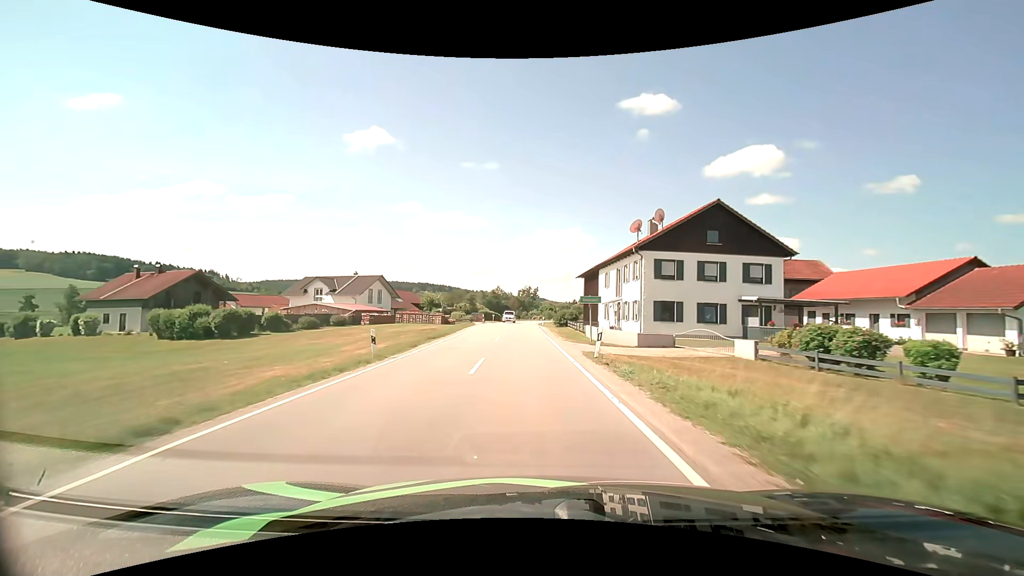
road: secondary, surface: asphalt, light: Day
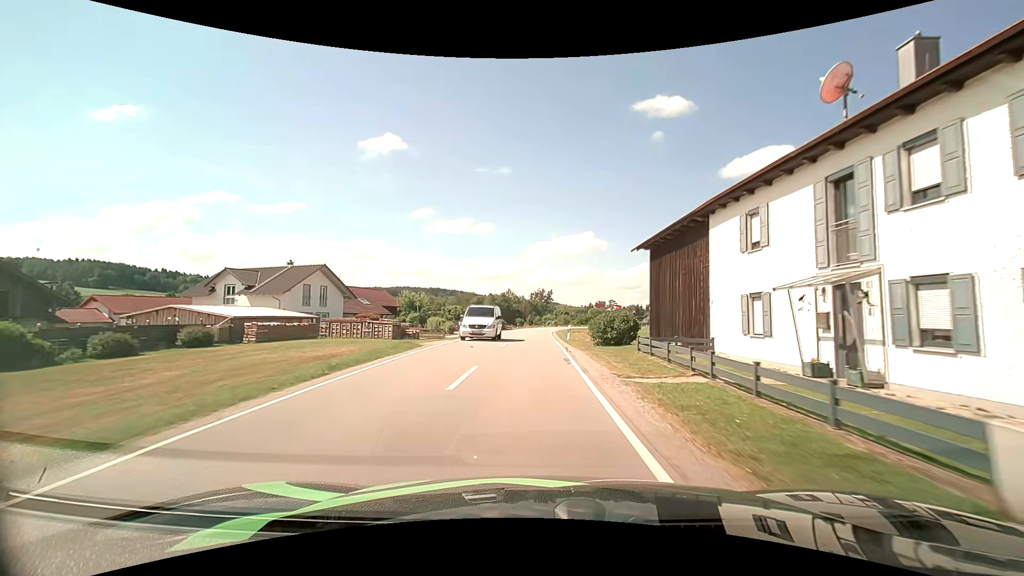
(-0.4, +26.2) m; -1°
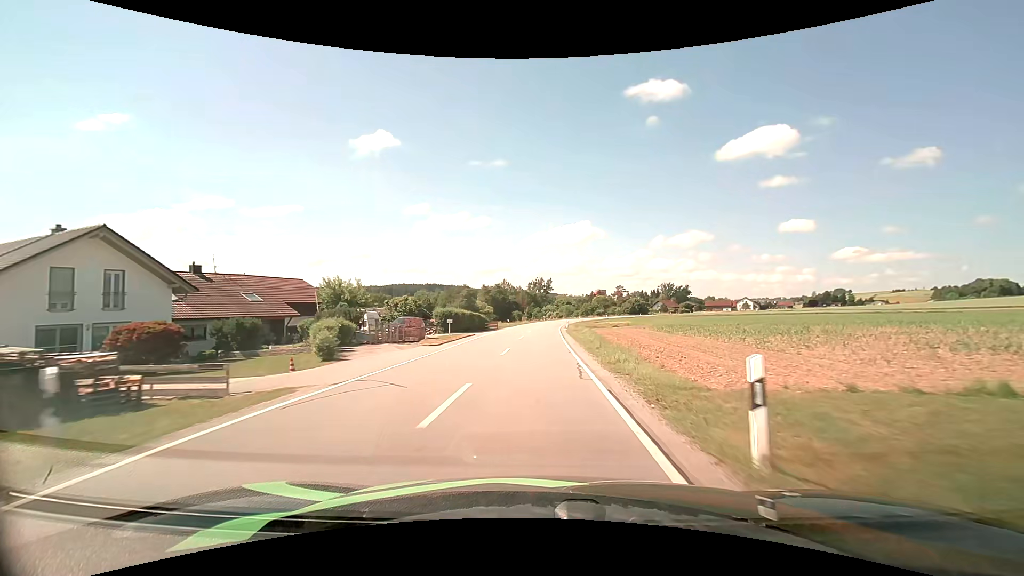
(0.0, +27.2) m; 0°
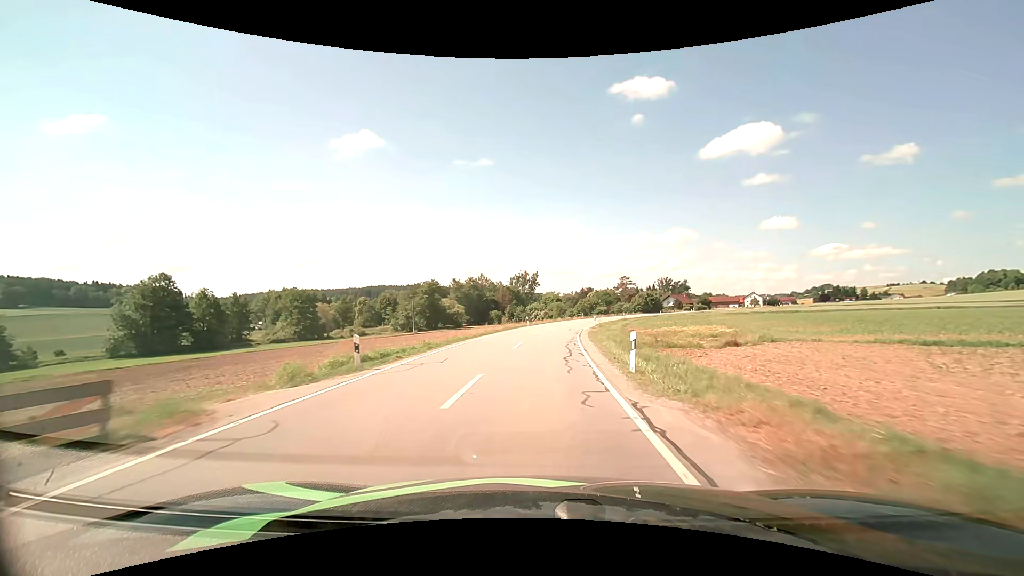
(+0.5, +46.5) m; +1°
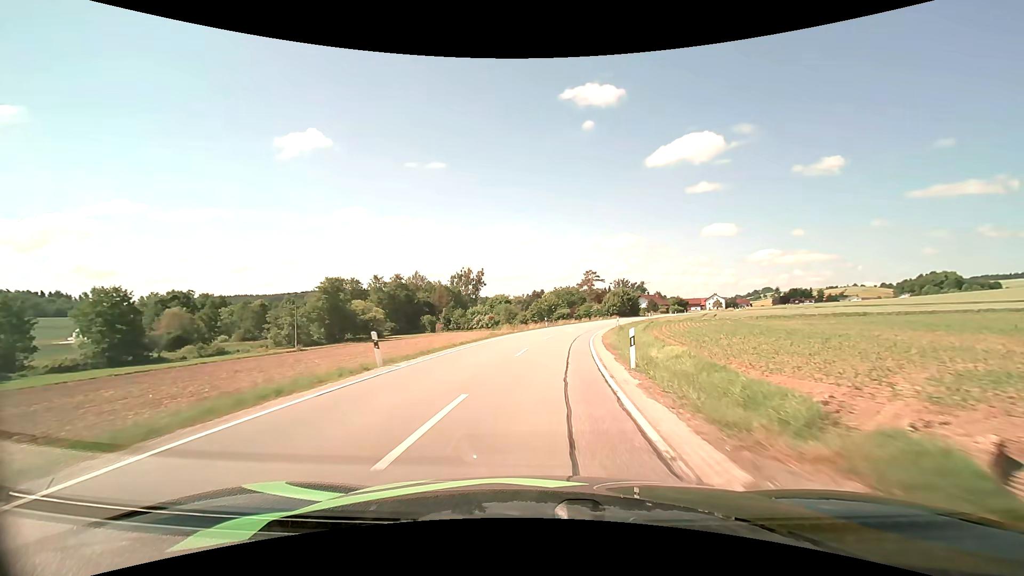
(+1.9, +38.5) m; +6°
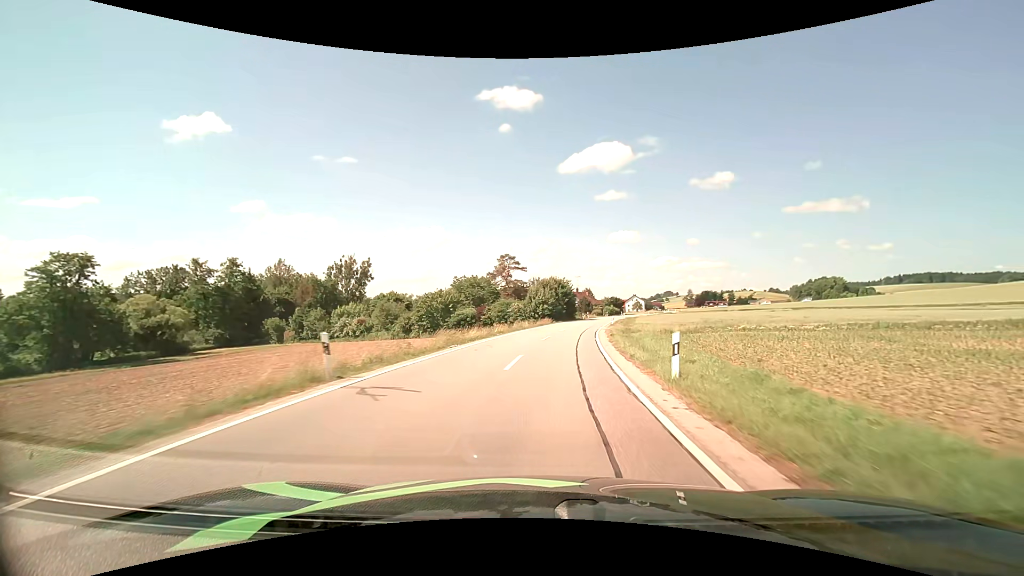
(+3.1, +40.3) m; +10°
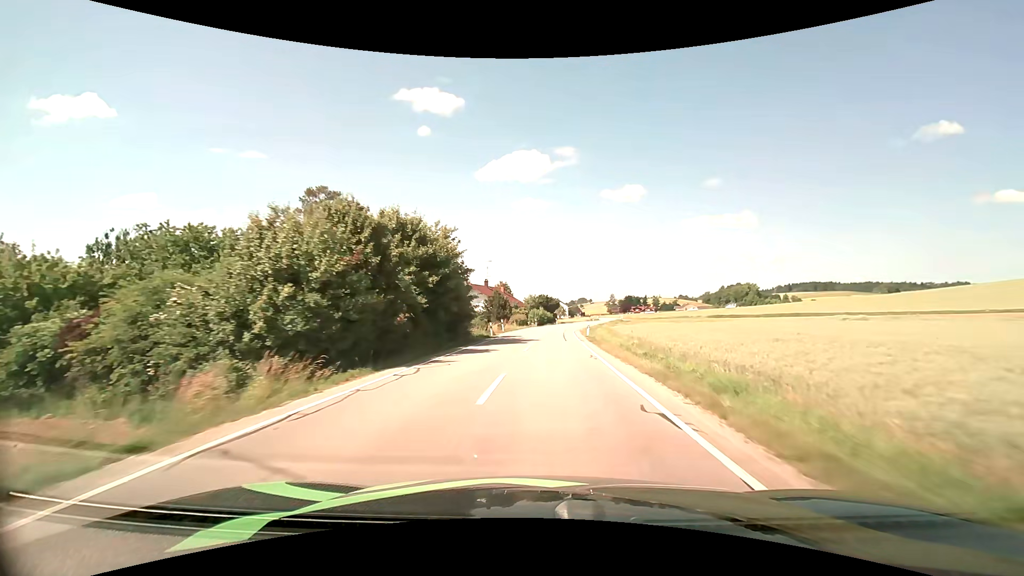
(+5.4, +51.9) m; +10°
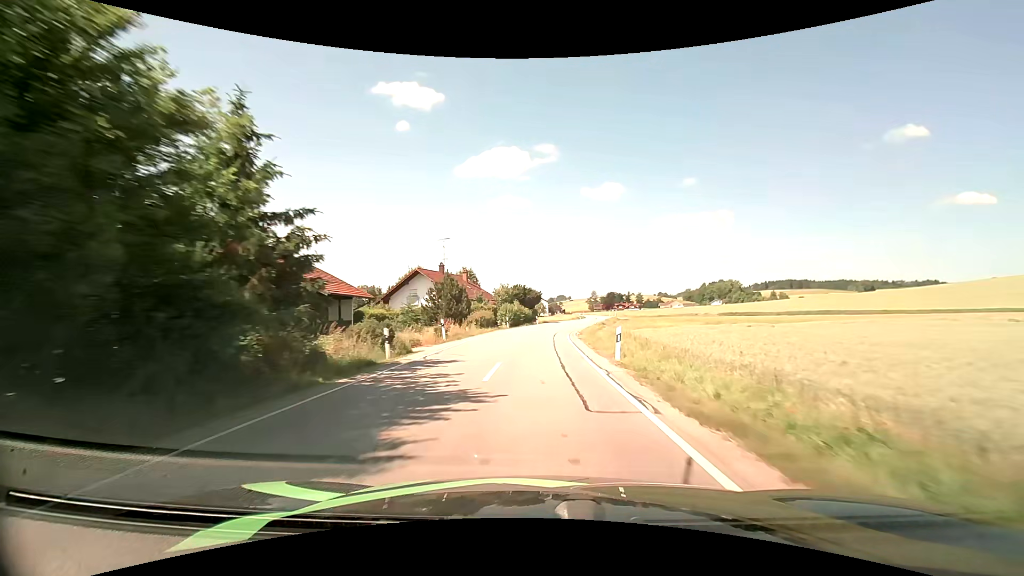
(+0.6, +21.3) m; +3°
(0, +10) (0, +20) (0, +30) (+1, +40) (+2, +50) (+4, +60) (+6, +70) (+8, +79) (+10, +89) (+12, +99) m
